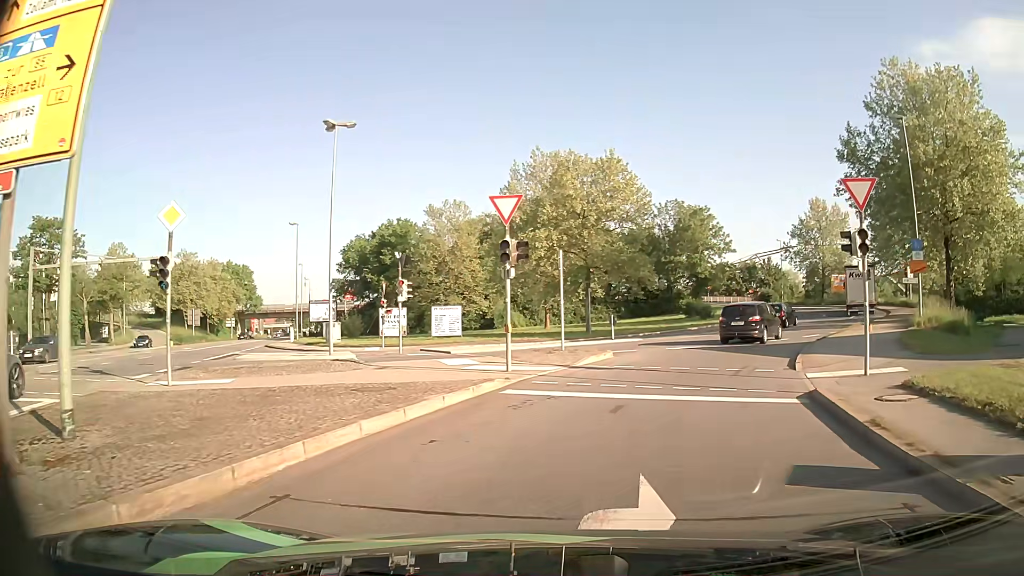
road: primary_link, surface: asphalt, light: Day
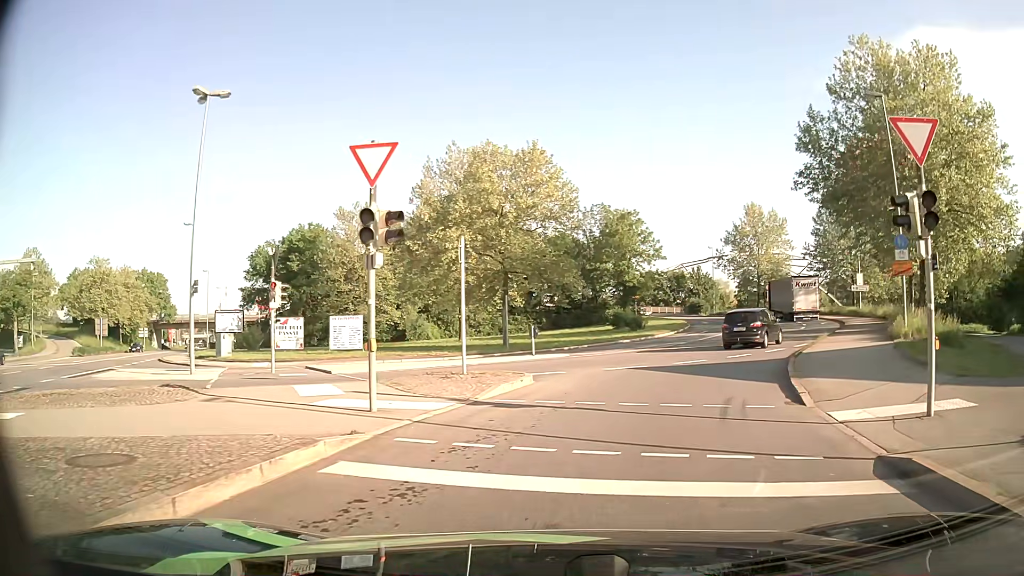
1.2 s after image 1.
(+0.4, +5.6) m; +7°
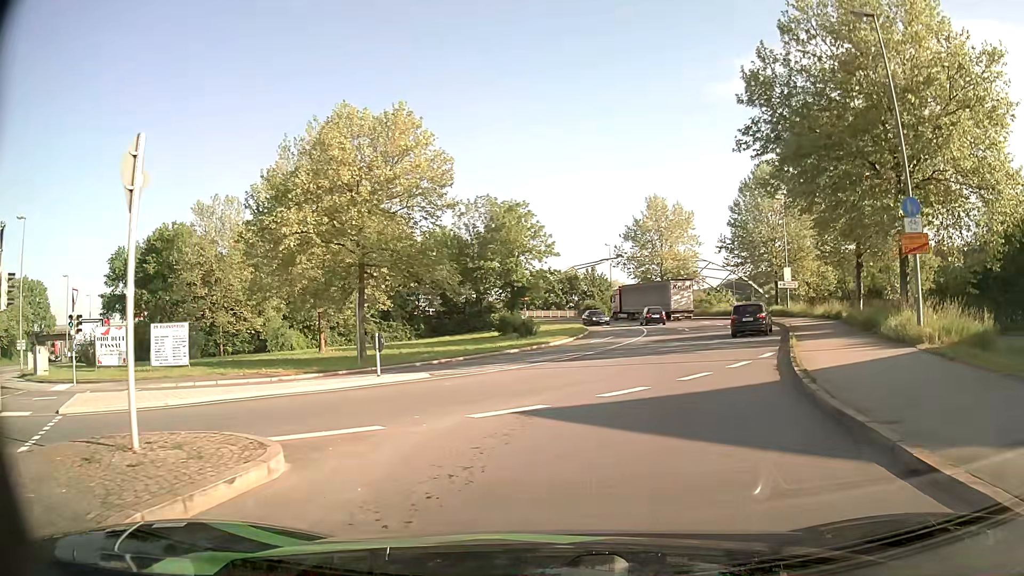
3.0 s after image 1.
(+0.8, +9.2) m; +9°
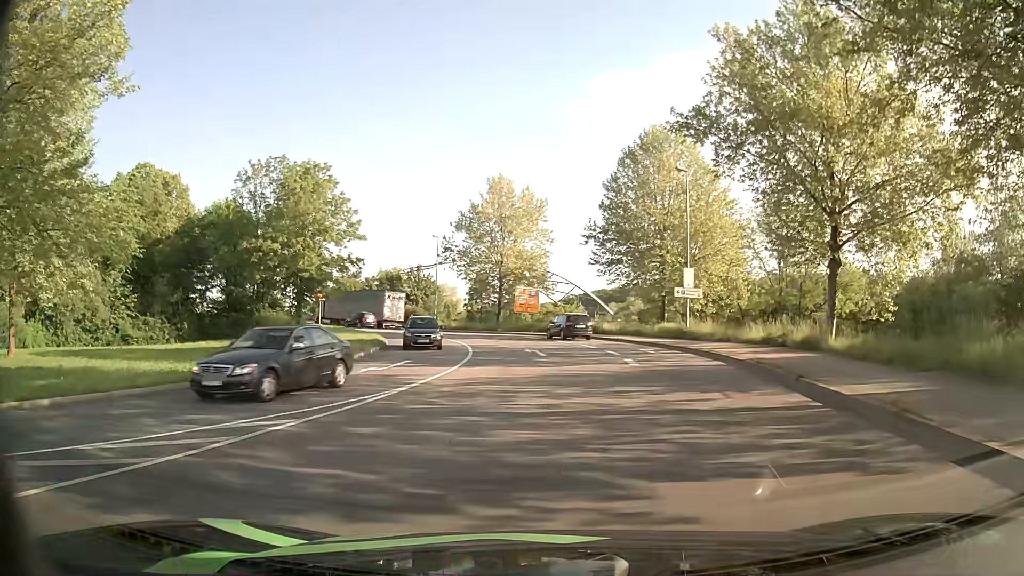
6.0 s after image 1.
(+2.5, +18.7) m; +13°
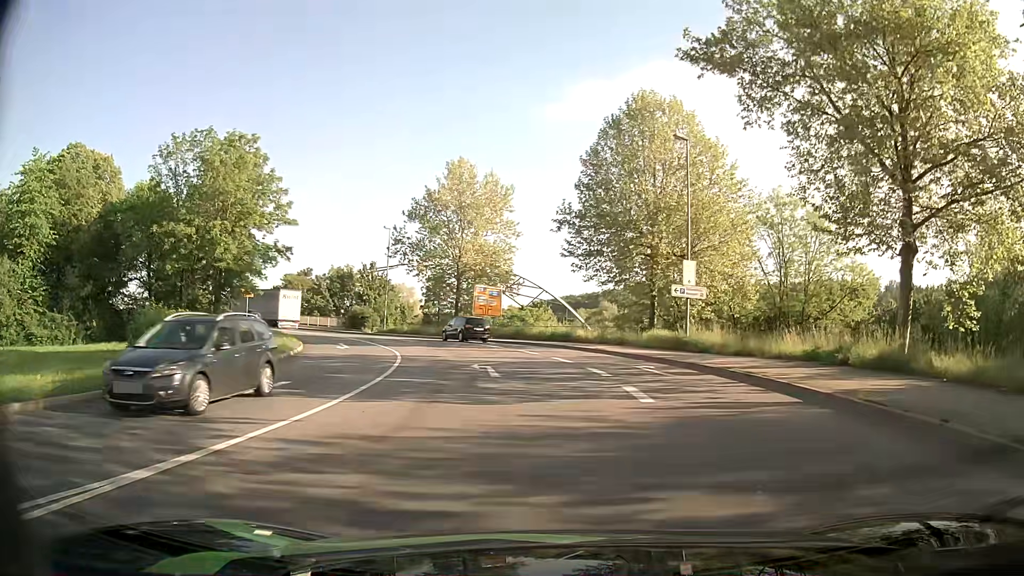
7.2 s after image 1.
(+0.3, +8.8) m; +3°
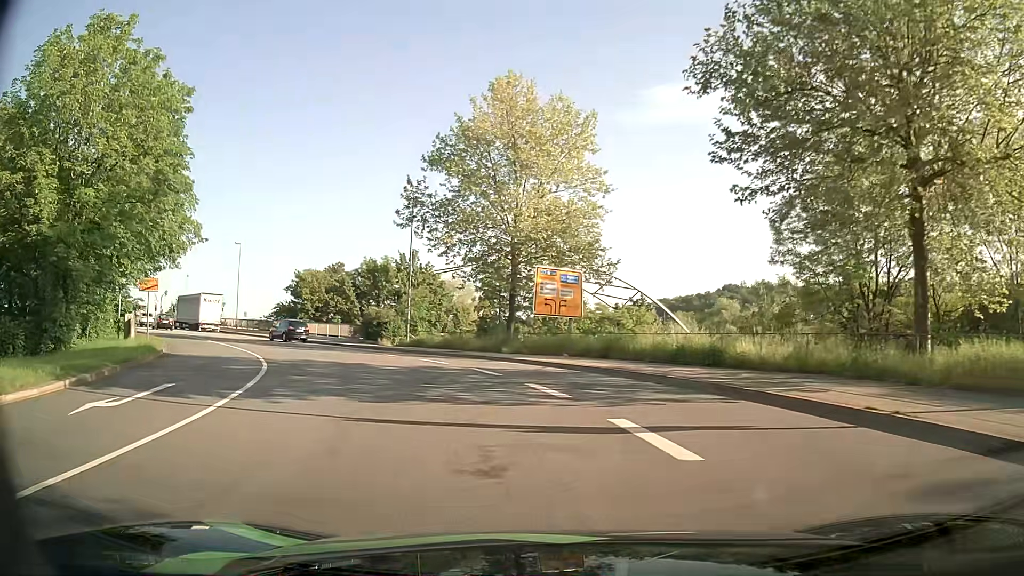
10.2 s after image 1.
(-0.6, +22.4) m; -7°
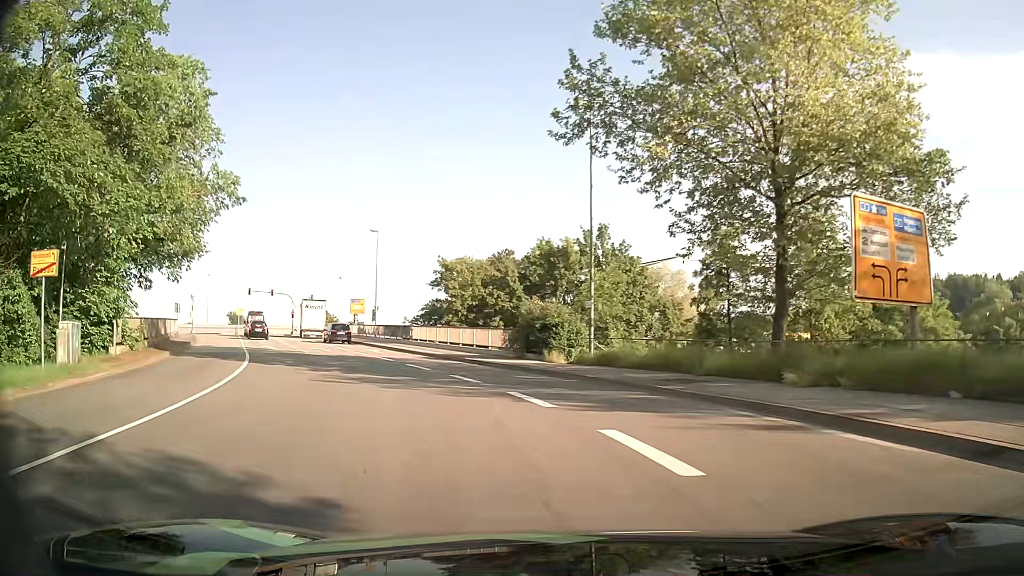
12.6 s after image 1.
(-2.6, +17.5) m; -16°
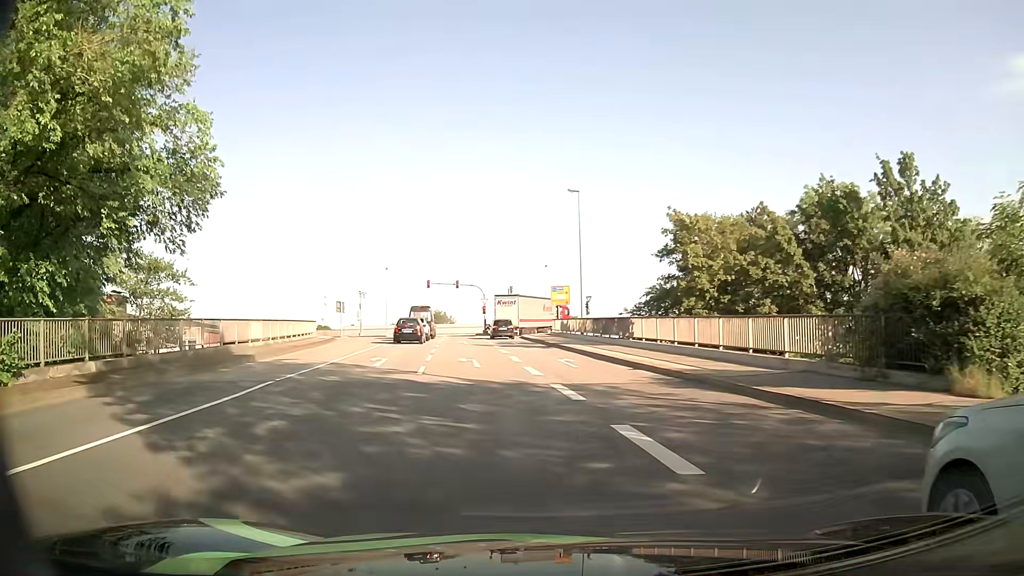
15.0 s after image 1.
(-3.0, +17.0) m; -19°
(-1, +10) (-2, +20) (-3, +30) (-5, +40) (-6, +50) (-8, +59) (-9, +69) (-11, +79) (-15, +88) (-23, +94) m
